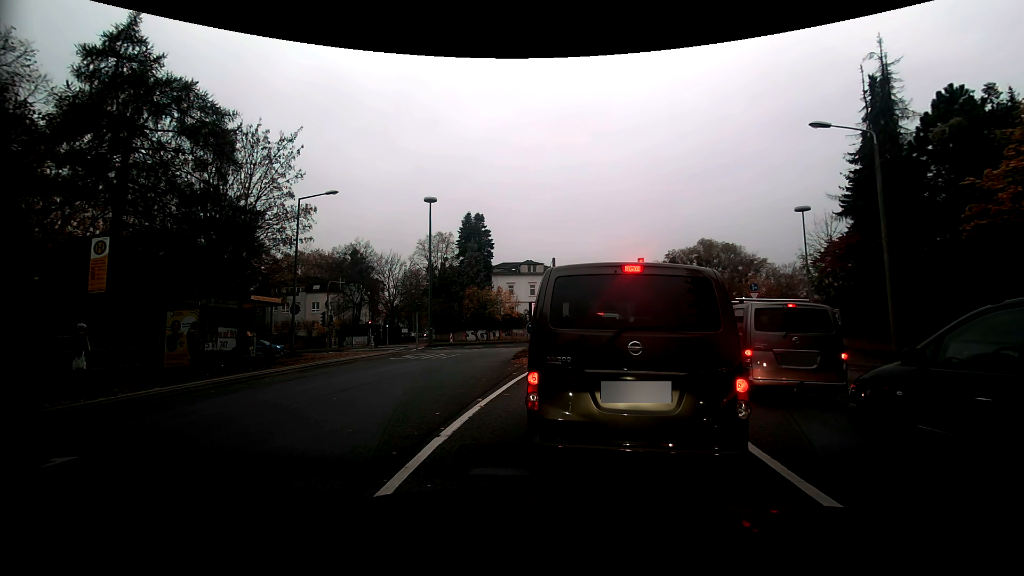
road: tertiary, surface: asphalt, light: Day
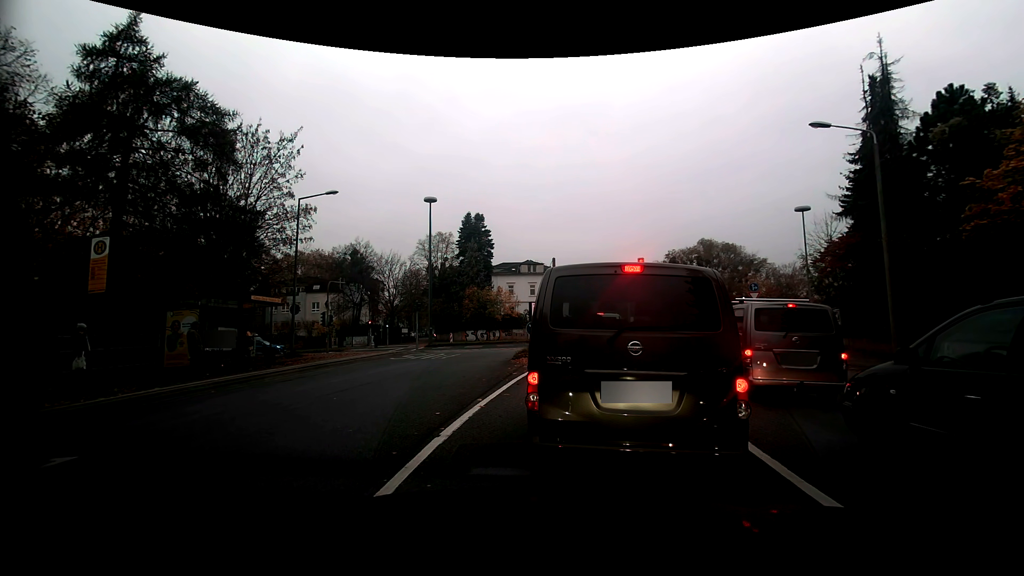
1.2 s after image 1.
(0.0, 0.0) m; 0°
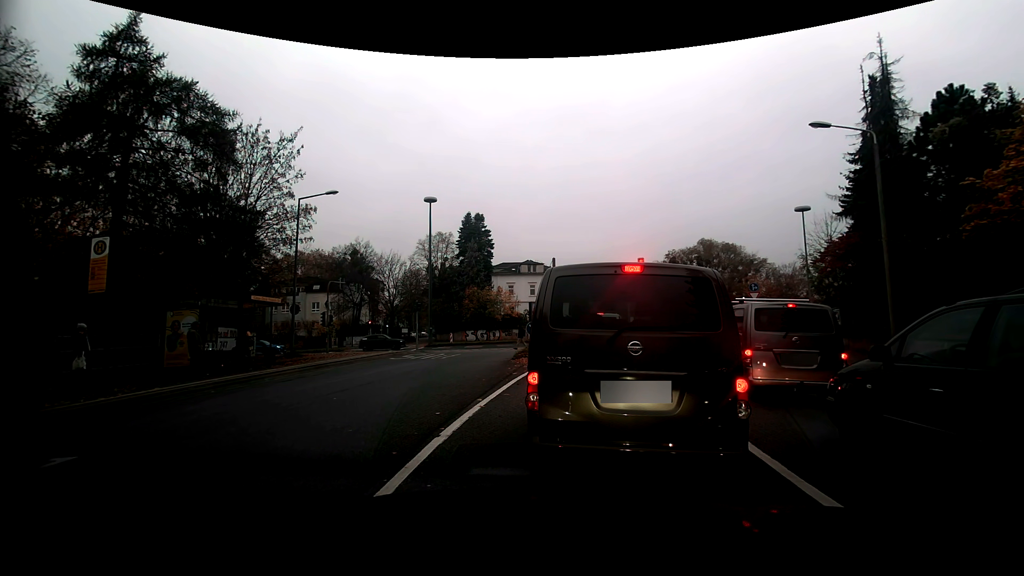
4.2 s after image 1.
(0.0, 0.0) m; 0°
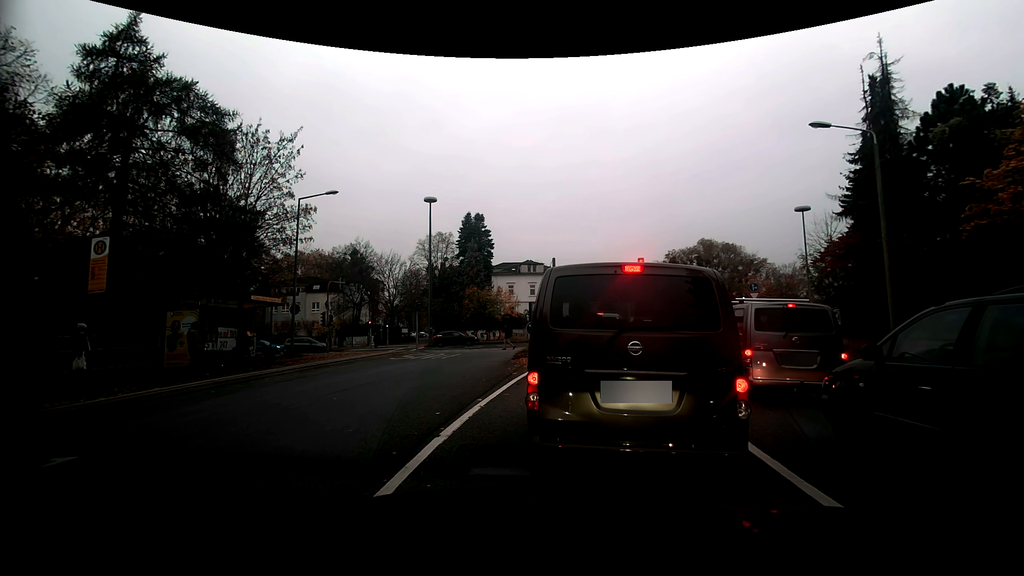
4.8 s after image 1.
(0.0, 0.0) m; 0°
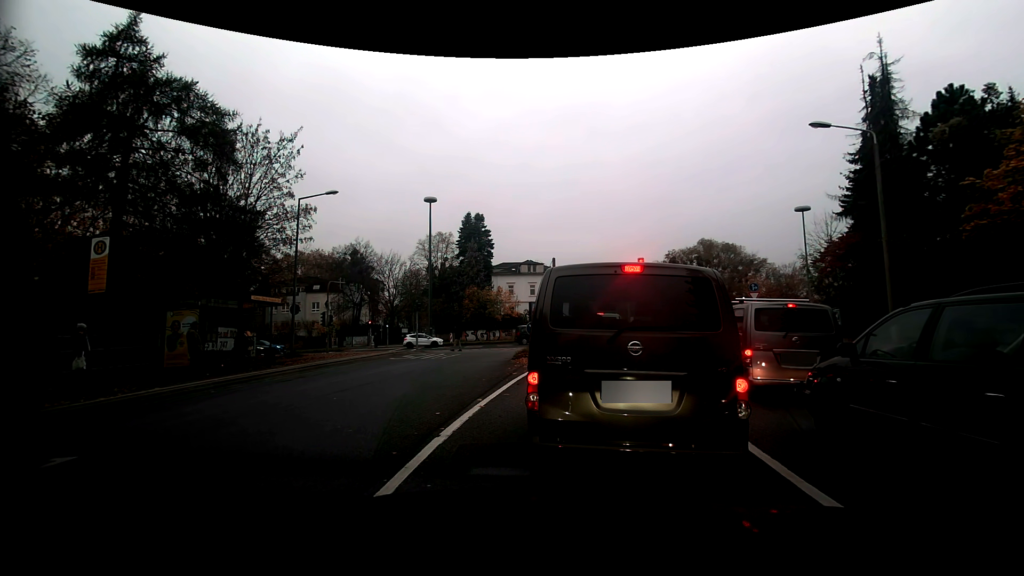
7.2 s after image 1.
(0.0, 0.0) m; 0°
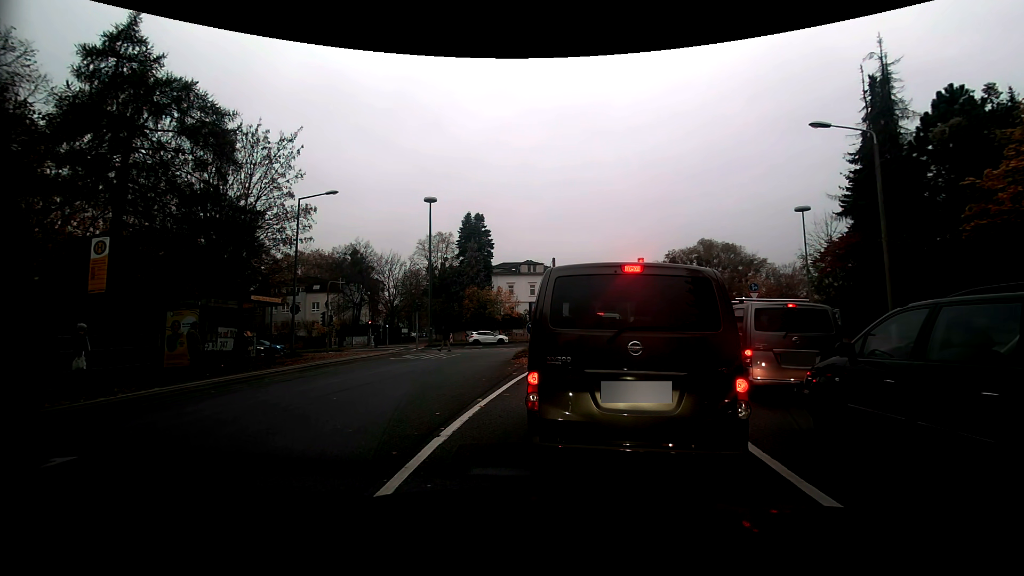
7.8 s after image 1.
(0.0, 0.0) m; 0°
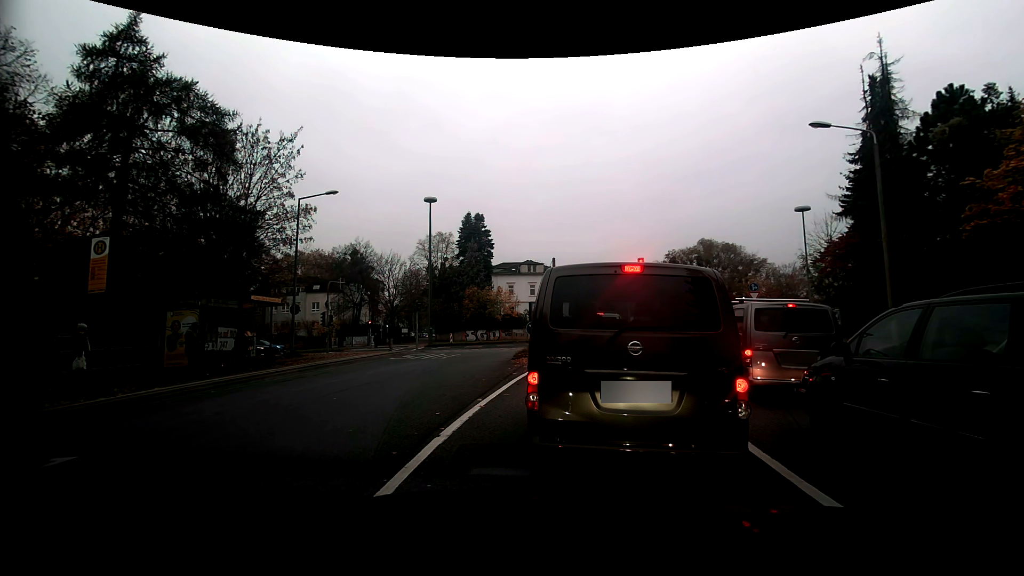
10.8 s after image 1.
(0.0, 0.0) m; 0°
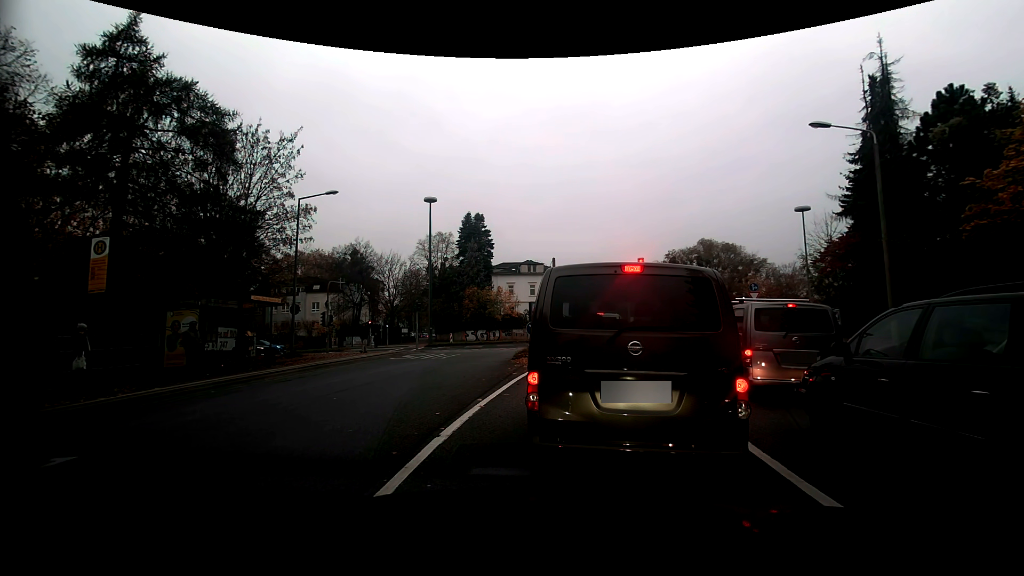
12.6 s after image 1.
(0.0, 0.0) m; 0°
